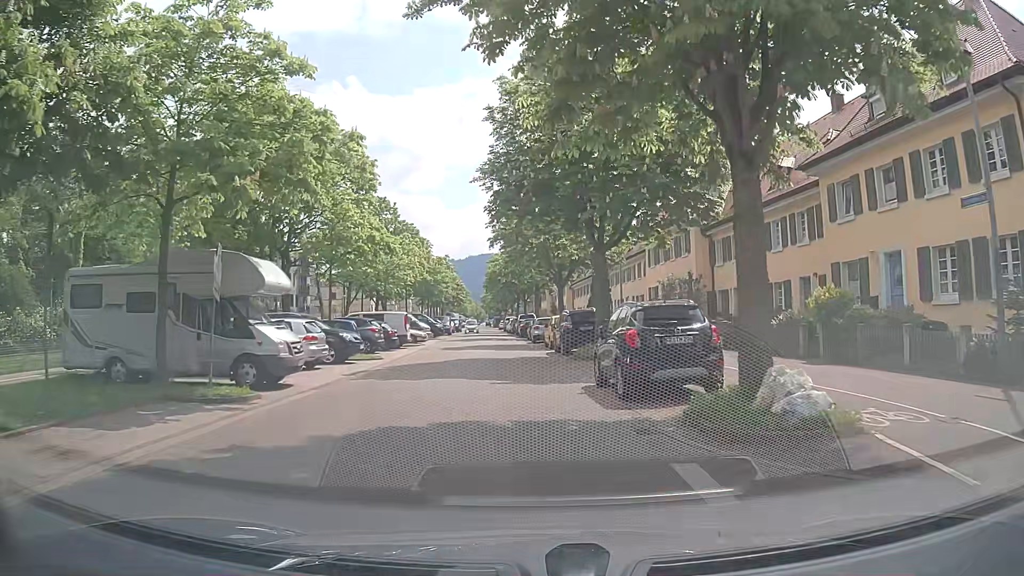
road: residential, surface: asphalt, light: Day
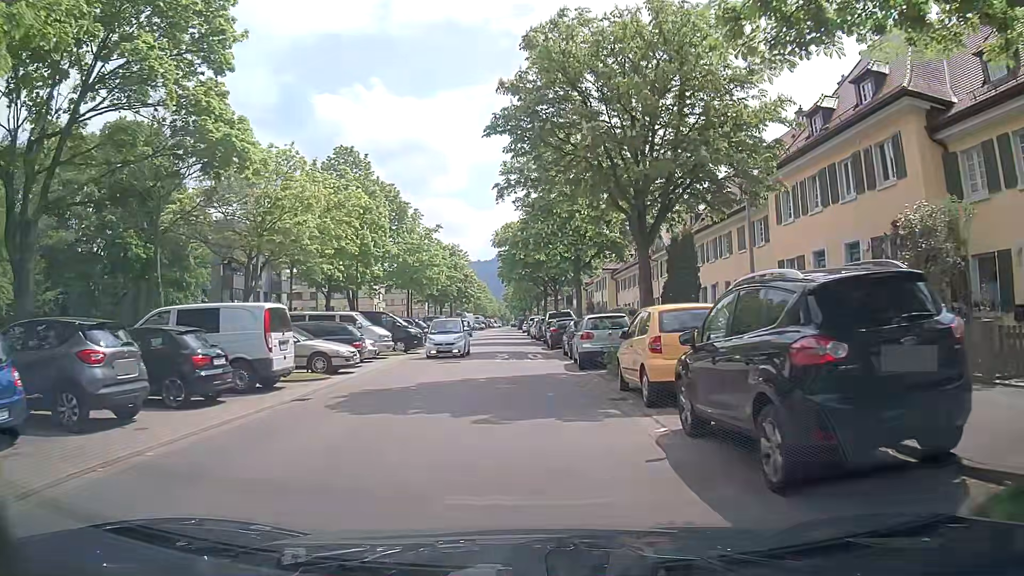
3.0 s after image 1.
(-0.8, +21.1) m; -4°
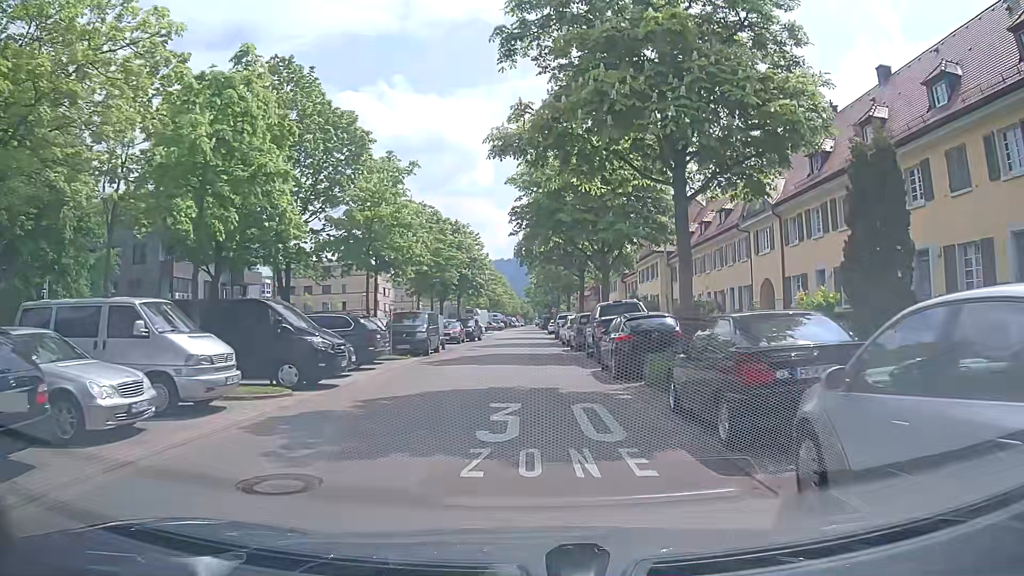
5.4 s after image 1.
(-0.3, +17.0) m; 0°
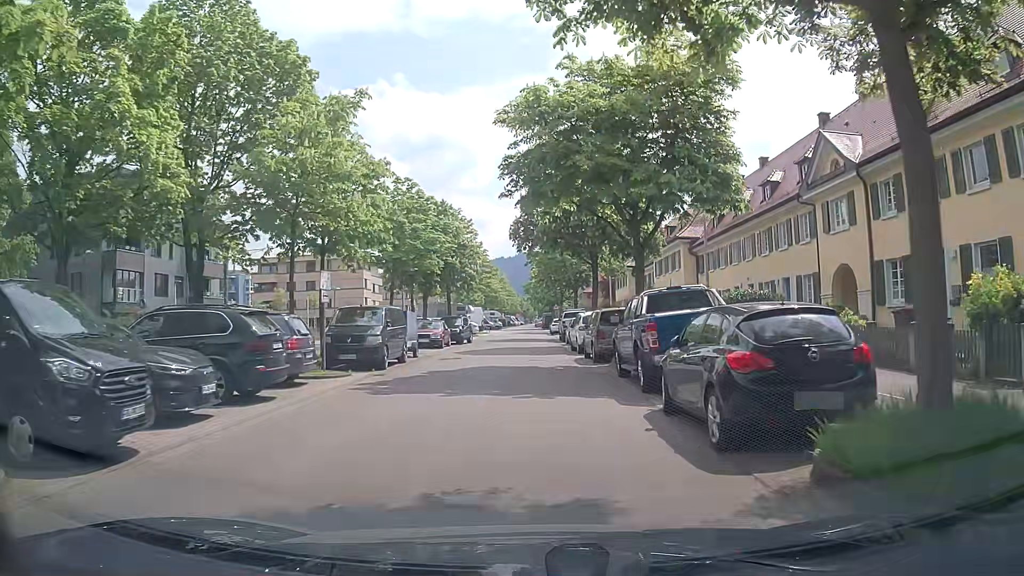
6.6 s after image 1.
(-0.2, +8.5) m; 0°
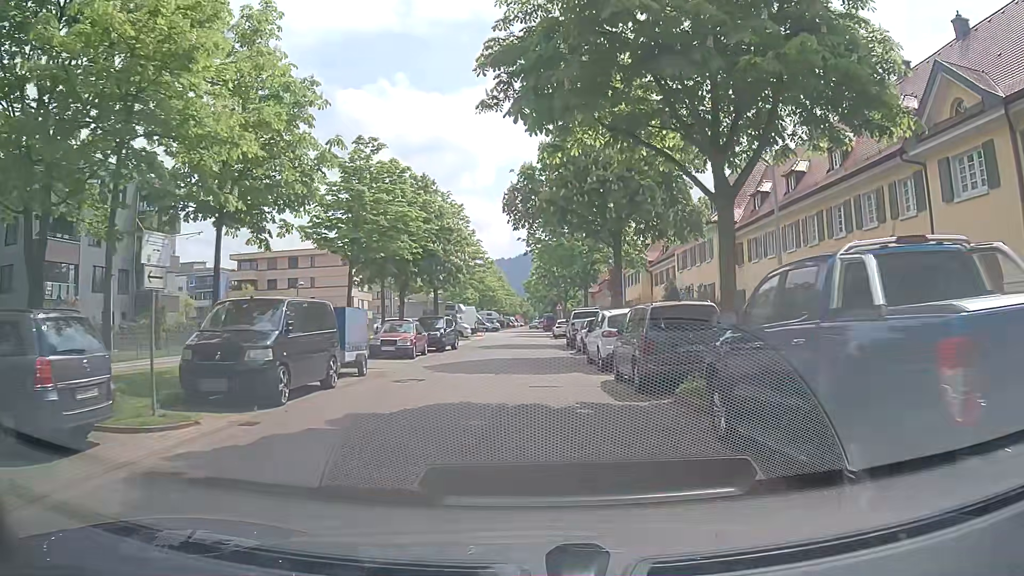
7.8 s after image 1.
(-0.1, +8.5) m; -1°
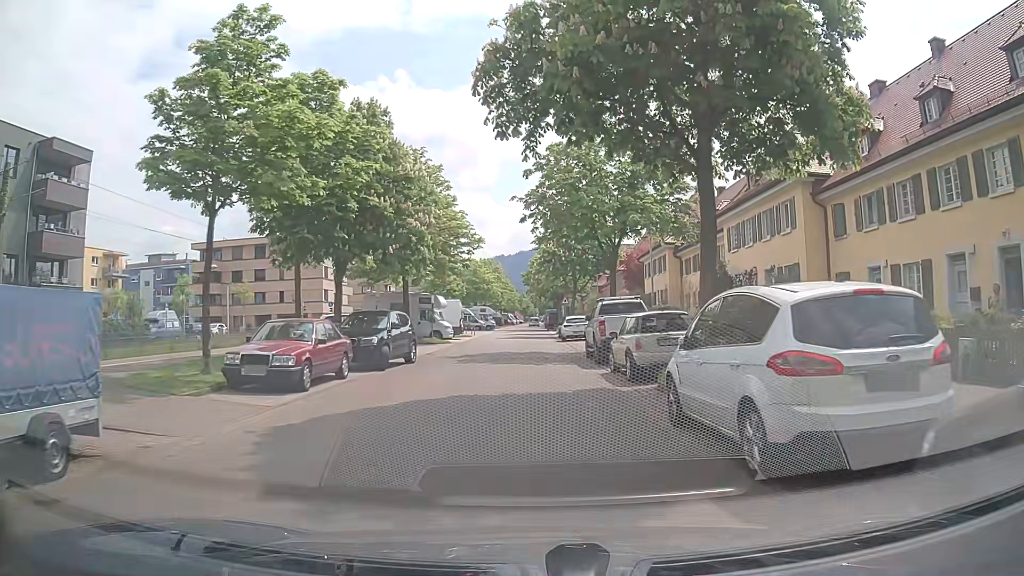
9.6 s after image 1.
(0.0, +12.6) m; -2°
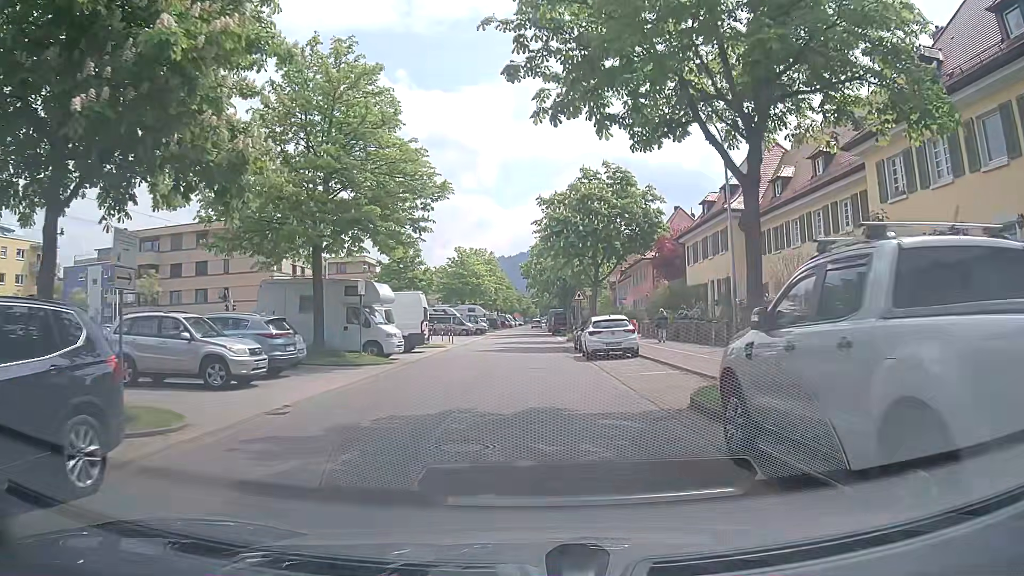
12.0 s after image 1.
(+0.5, +16.6) m; +2°
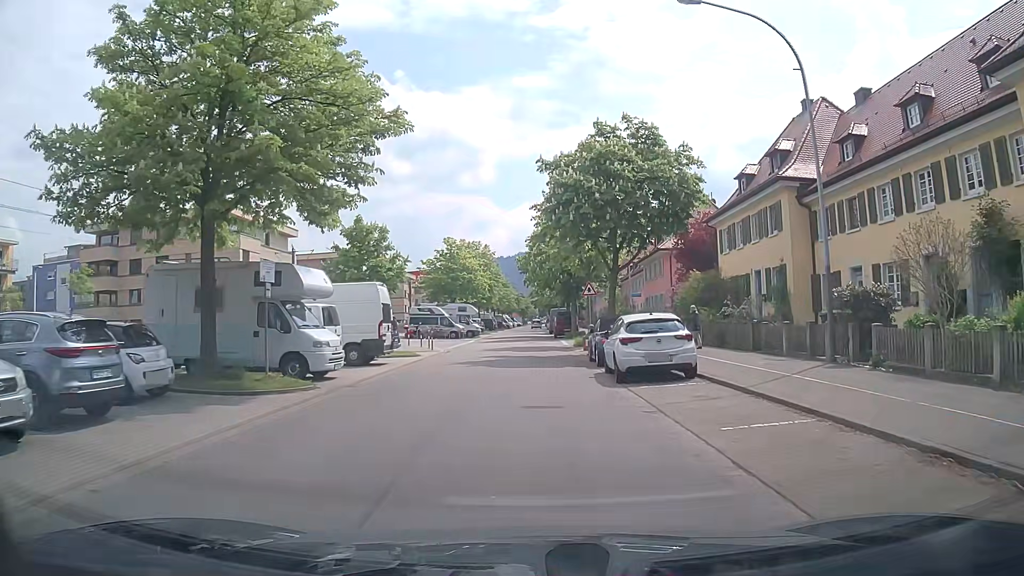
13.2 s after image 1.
(0.0, +8.3) m; +1°
(0, +10) (0, +20) (0, +30) (0, +40) (-1, +50) (-1, +60) (-1, +70) (-1, +80) (-1, +90) (-1, +100) m
